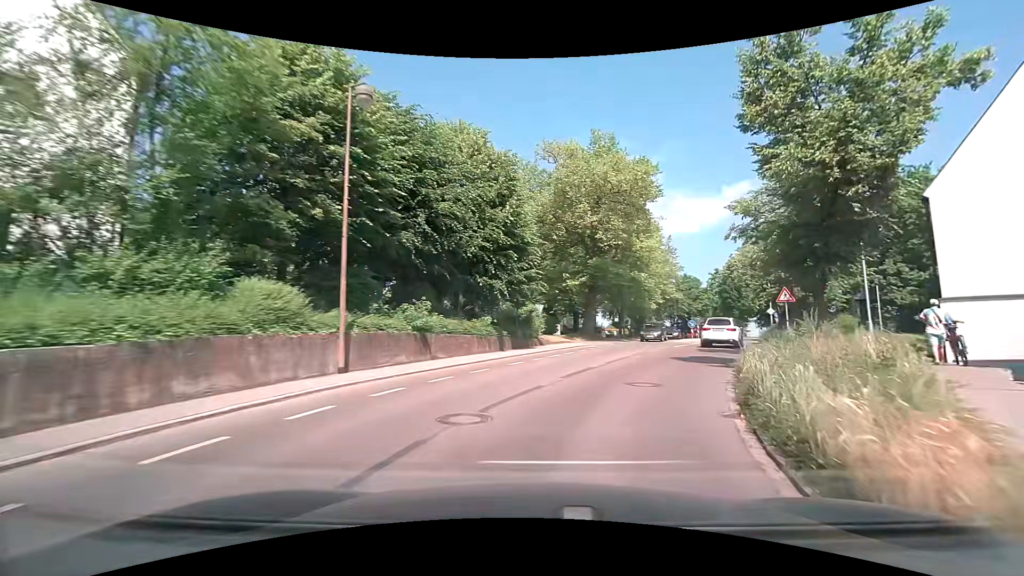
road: tertiary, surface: asphalt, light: Day
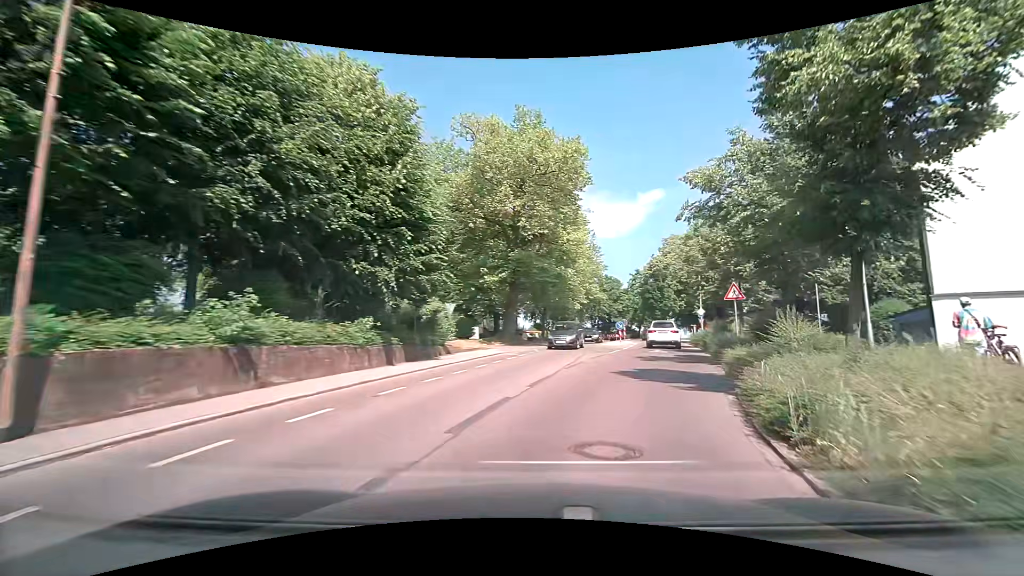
(+0.4, +5.4) m; +9°
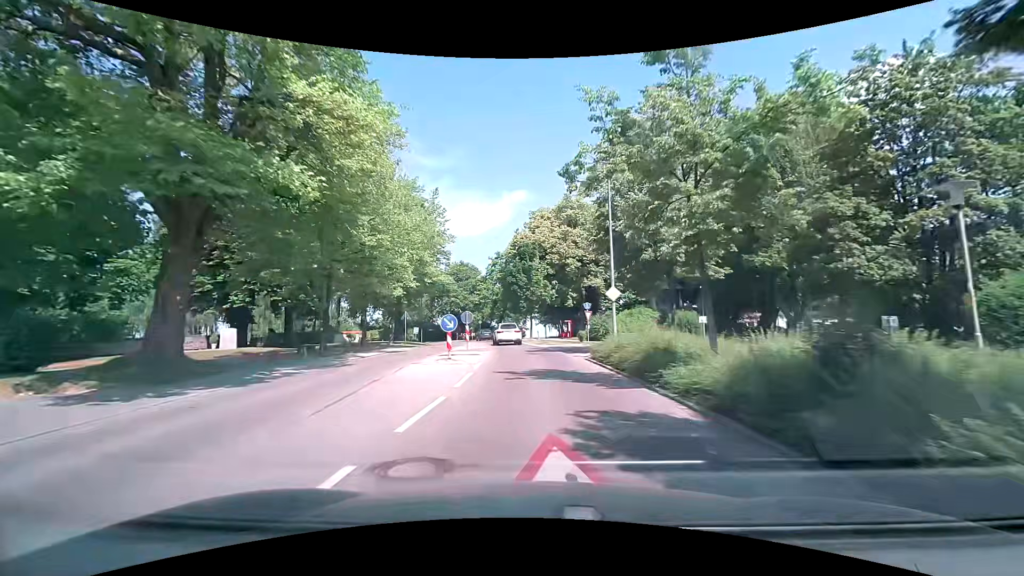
(+4.4, +21.9) m; +15°
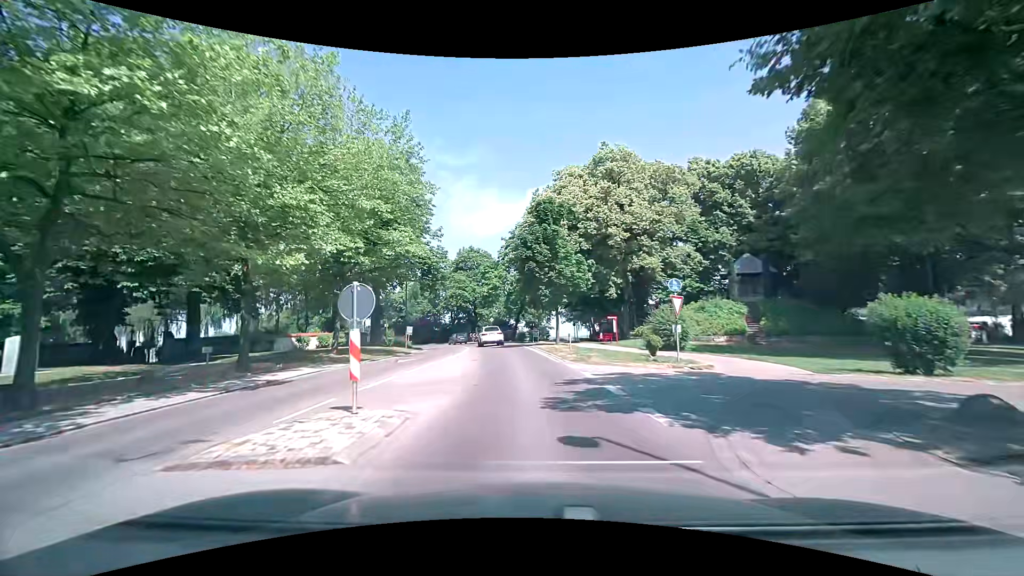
(0.0, +17.7) m; -2°
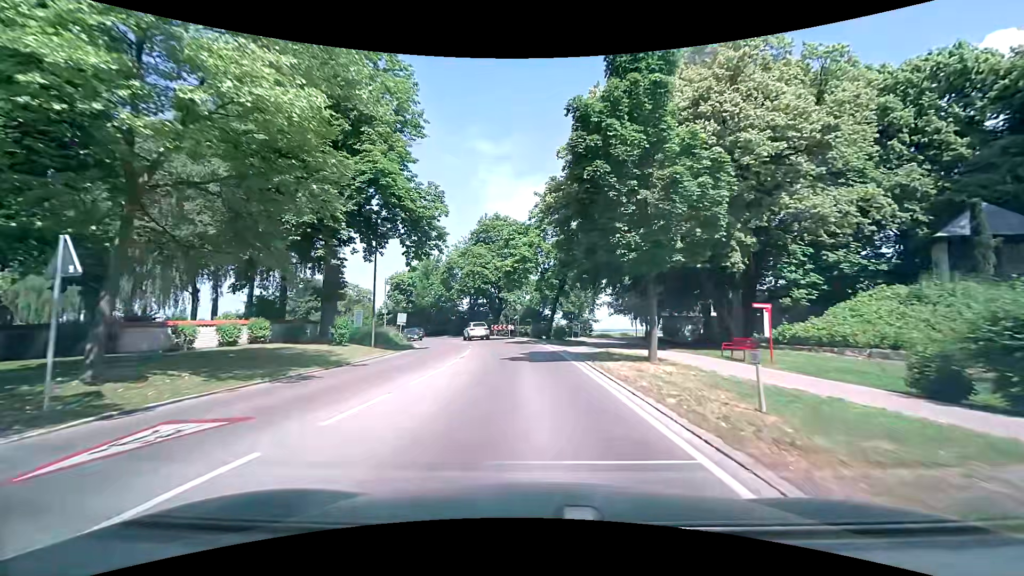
(-0.9, +18.4) m; -5°
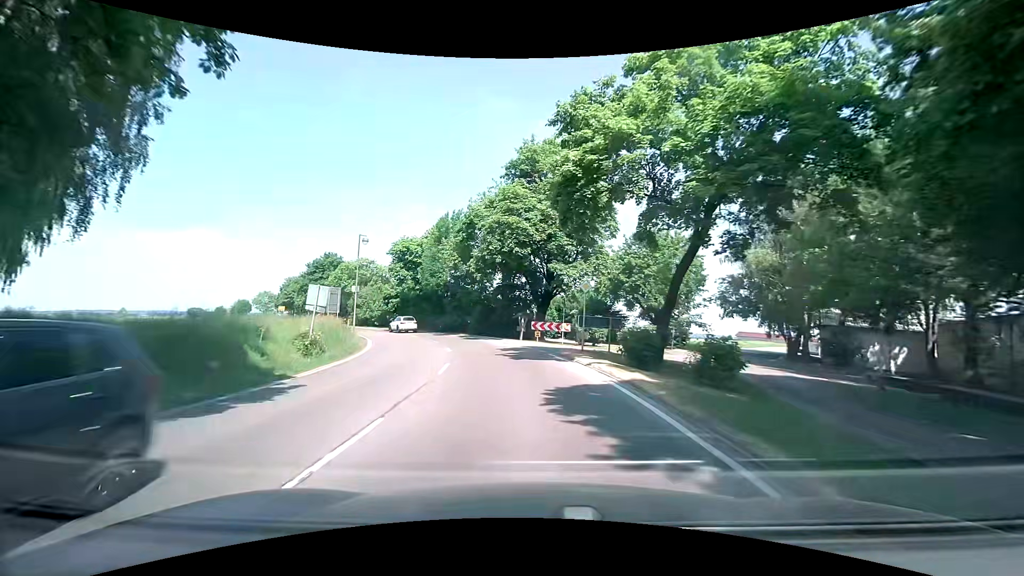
(-0.9, +25.5) m; -5°
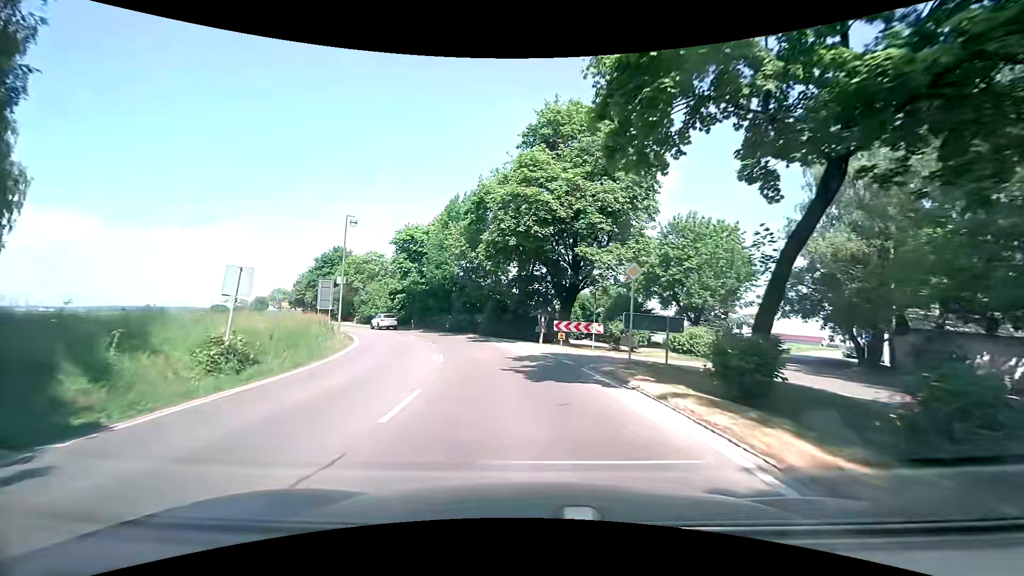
(-0.1, +6.5) m; 0°
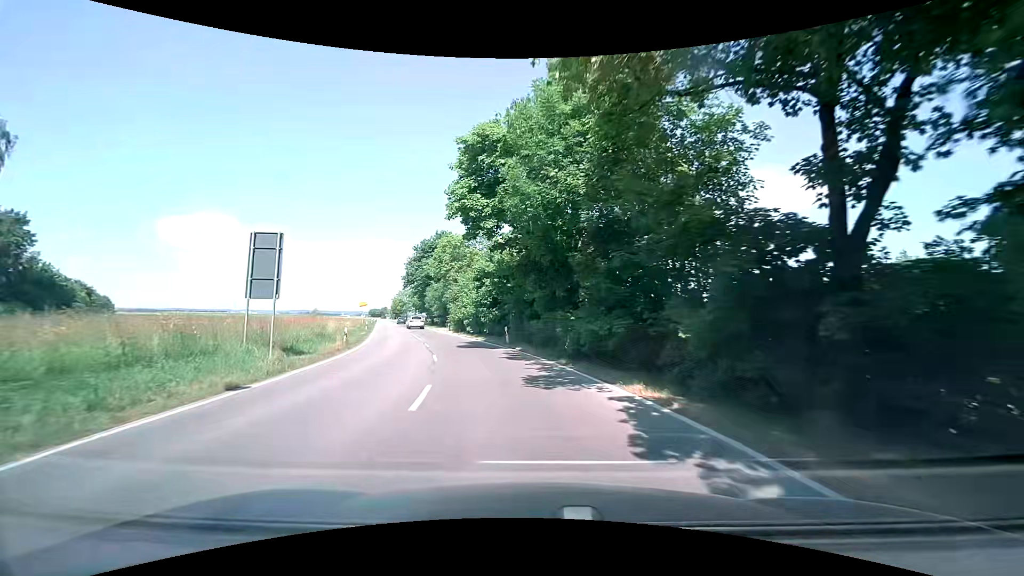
(-4.1, +26.2) m; -18°
(0, +10) (-2, +20) (-4, +30) (-6, +39) (-9, +49) (-12, +58) (-15, +68) (-18, +77) (-21, +87) (-24, +97) m
